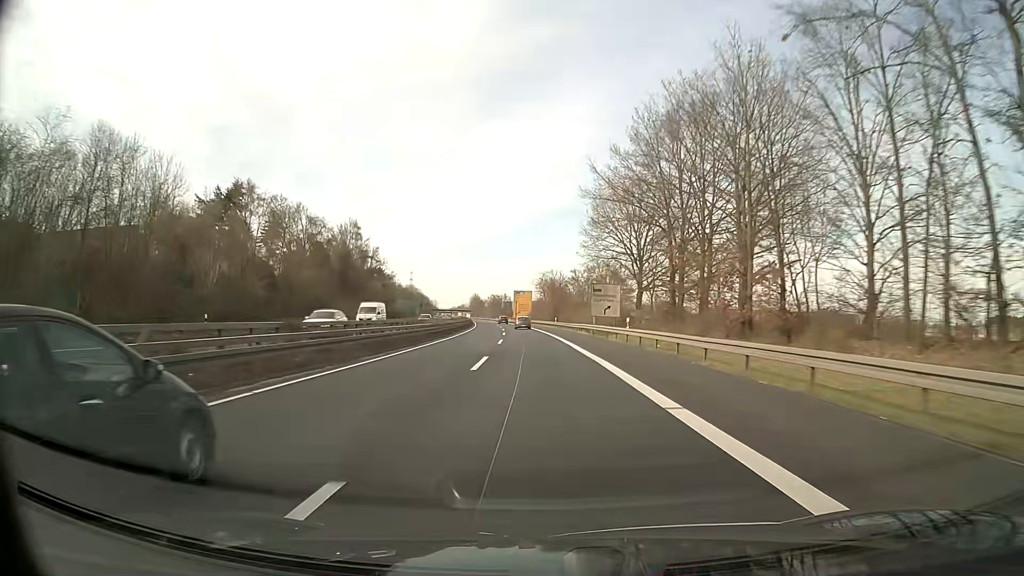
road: trunk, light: Day
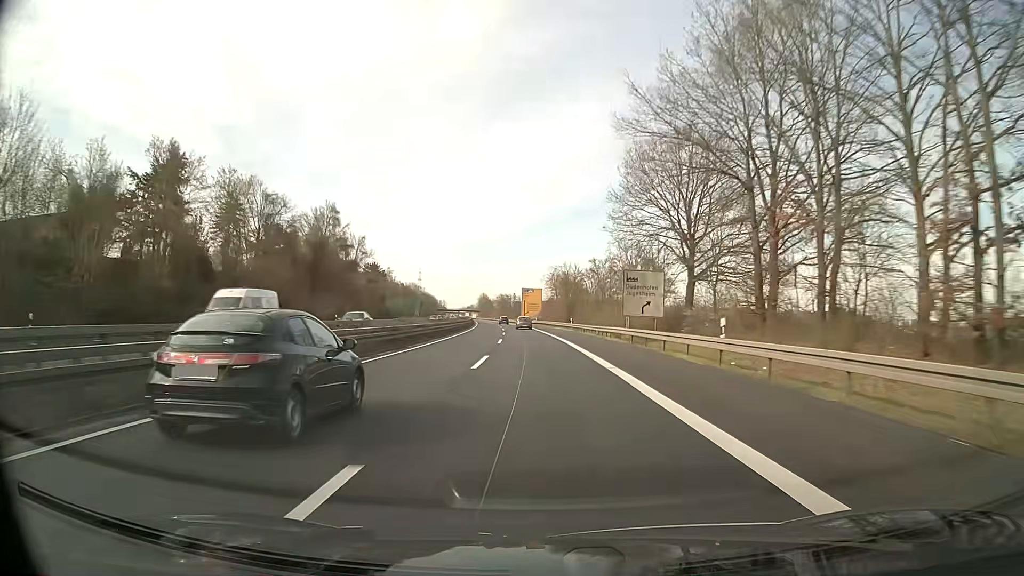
(-0.1, +17.5) m; -1°
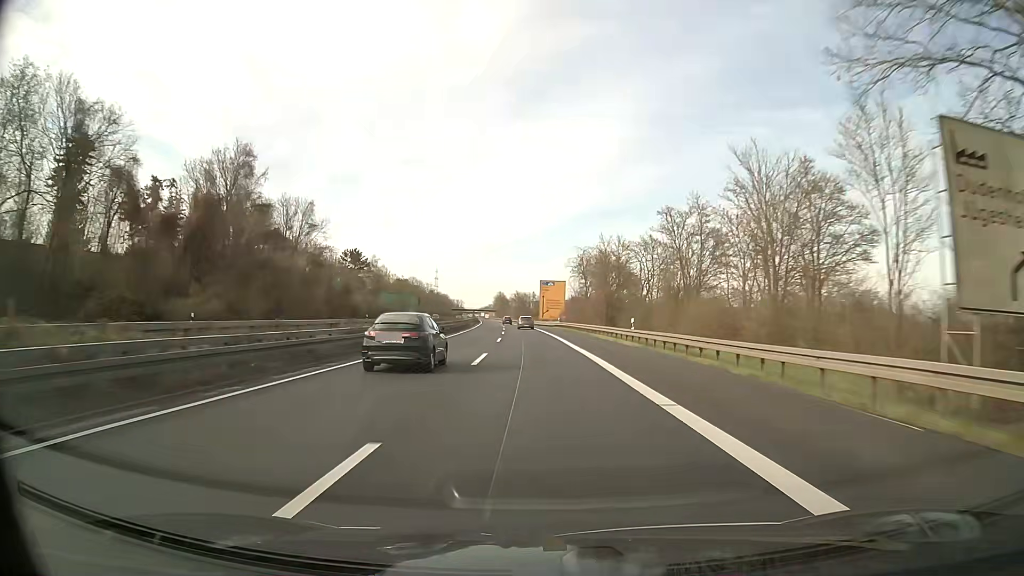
(-0.5, +34.9) m; -2°
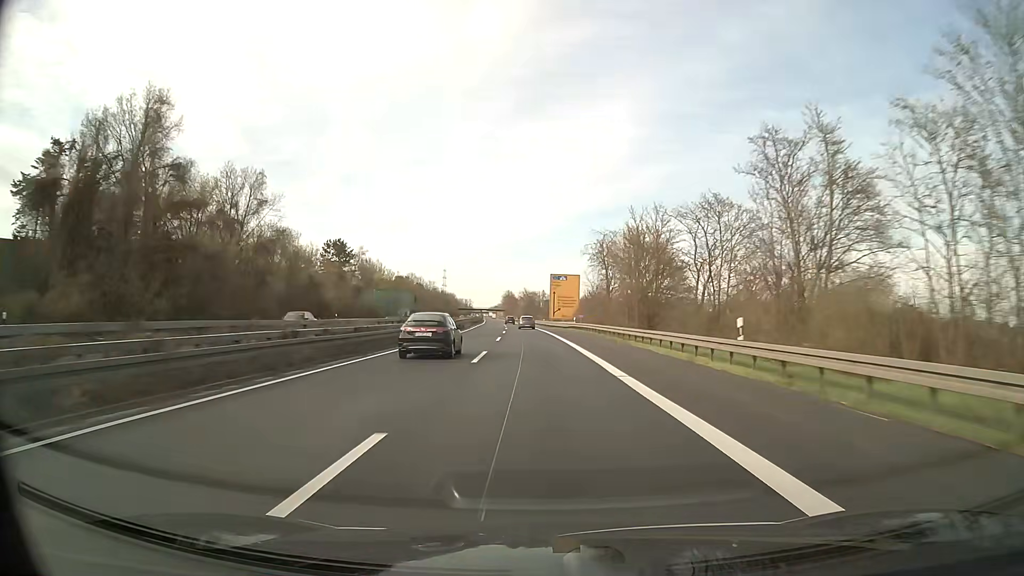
(-0.1, +17.5) m; 0°
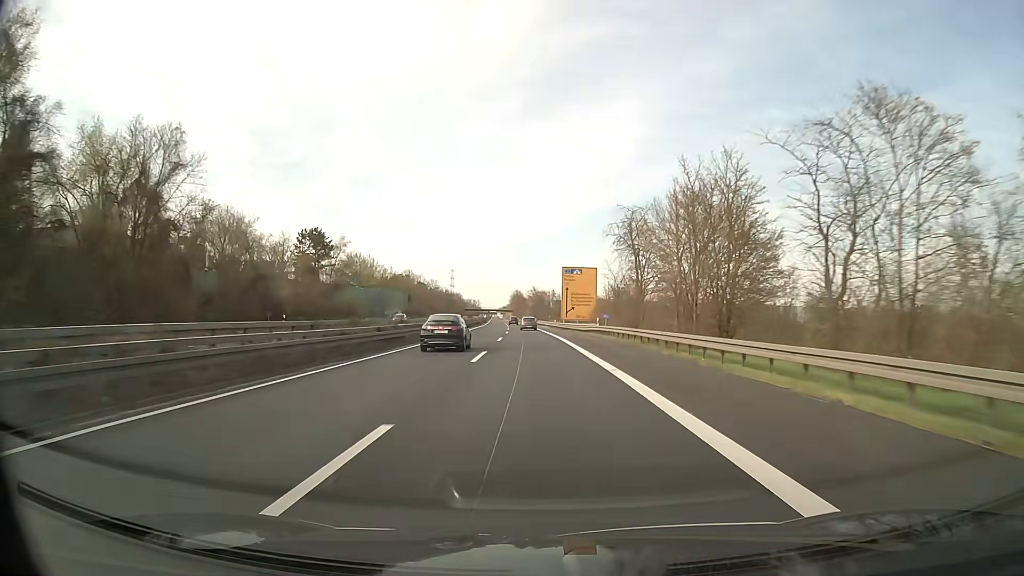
(-0.2, +17.5) m; -1°
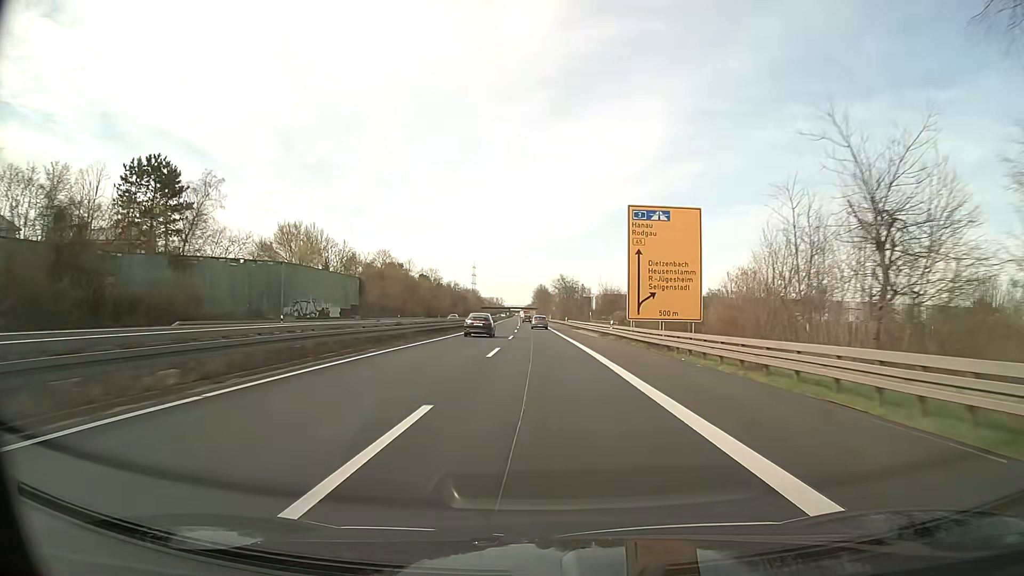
(-1.1, +52.3) m; -2°
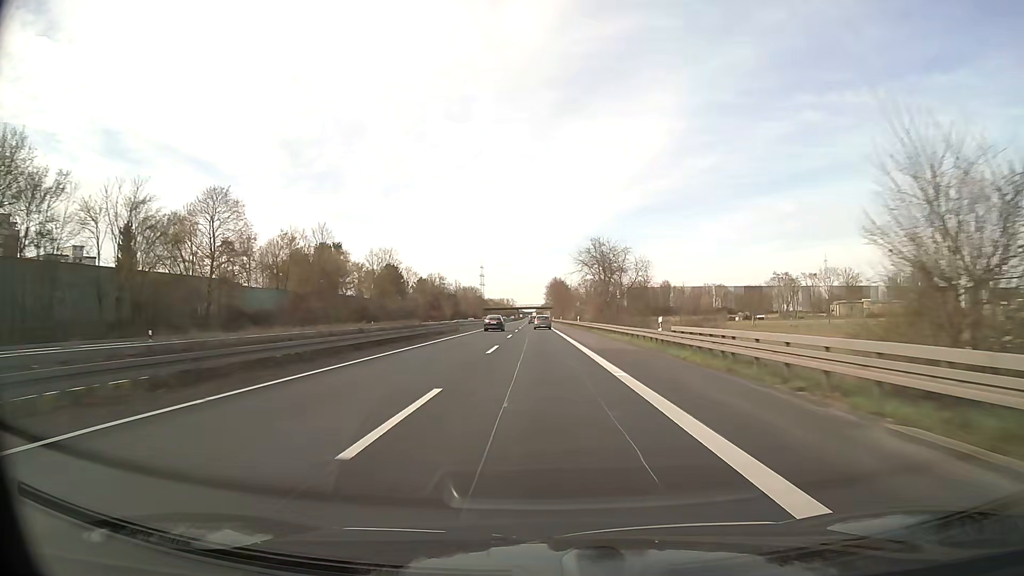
(-0.7, +69.7) m; -1°
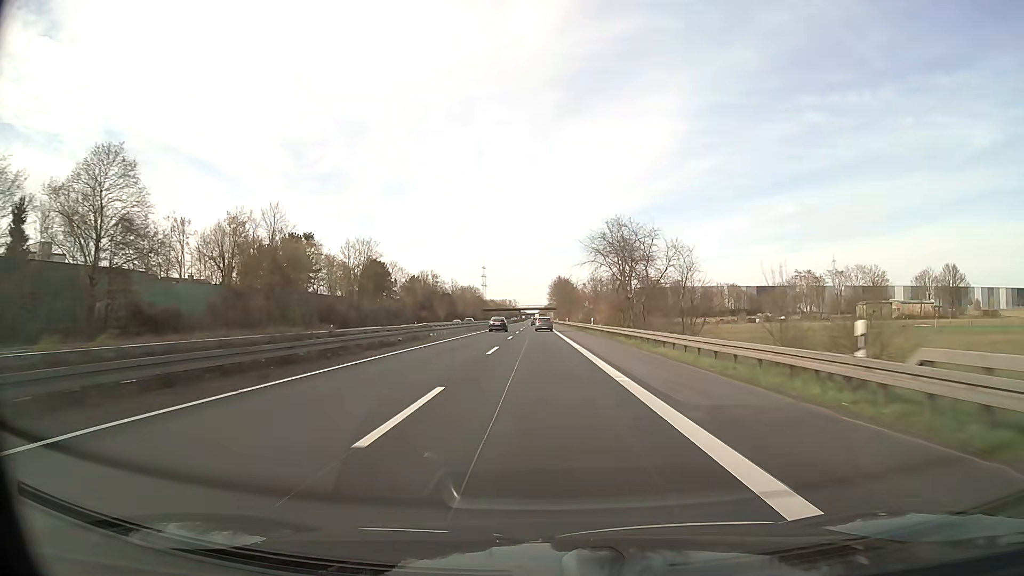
(0.0, +17.4) m; 0°
(0, +10) (0, +20) (0, +30) (0, +40) (0, +50) (0, +60) (0, +70) (-1, +80) (-1, +90) (-1, +100) m
